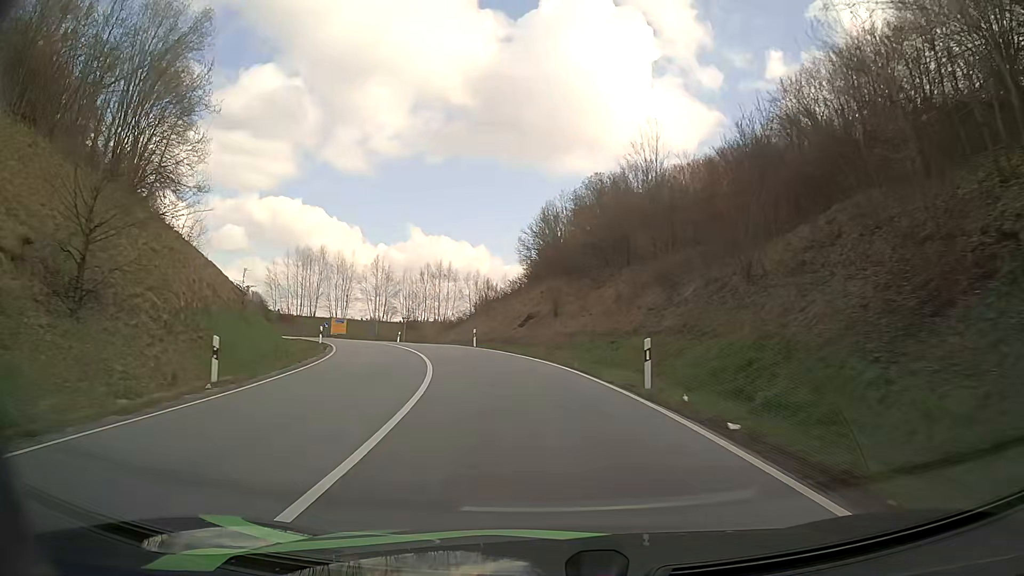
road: primary_link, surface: asphalt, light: Day
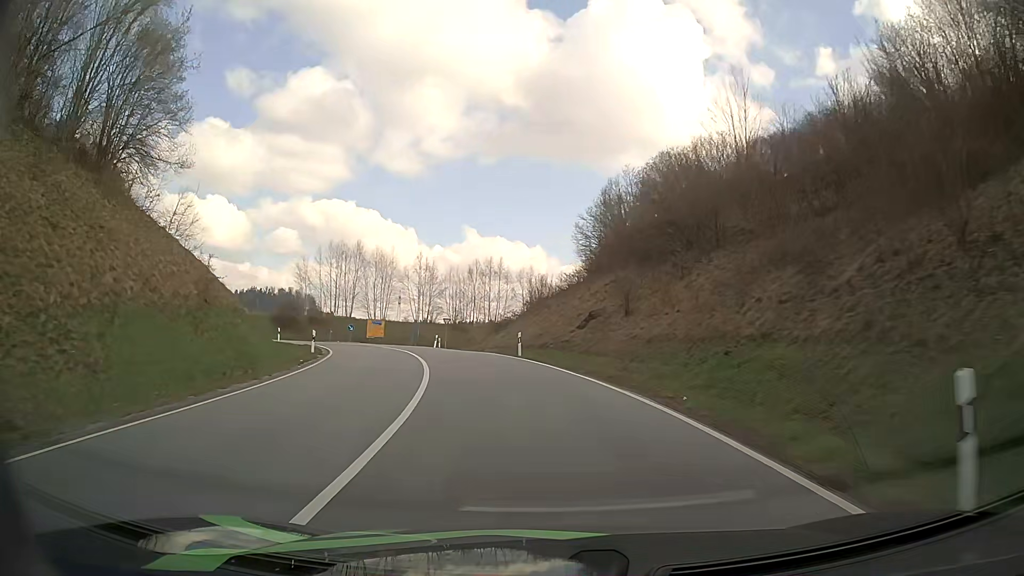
(-0.4, +9.5) m; -5°
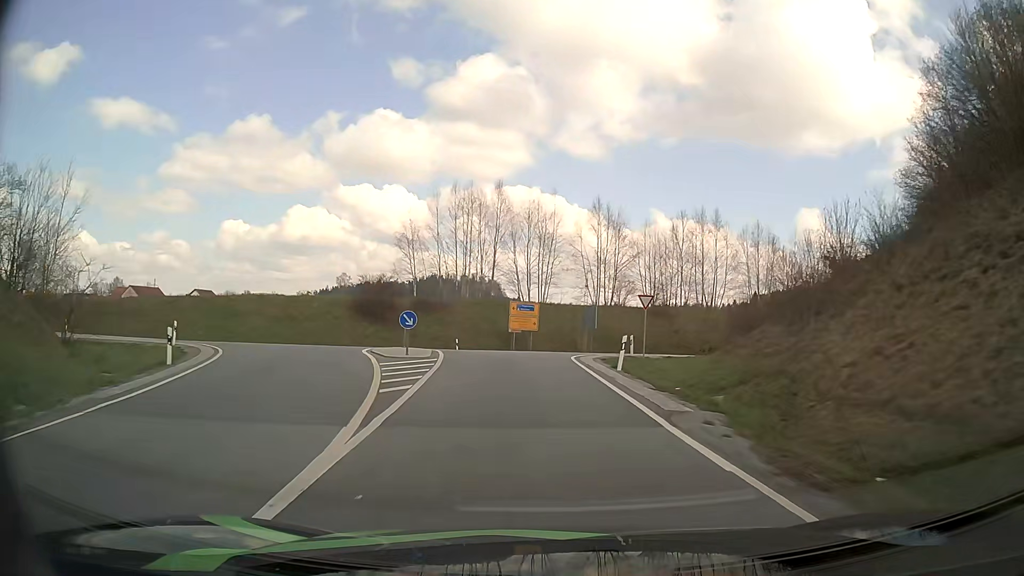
(-4.8, +33.2) m; -15°
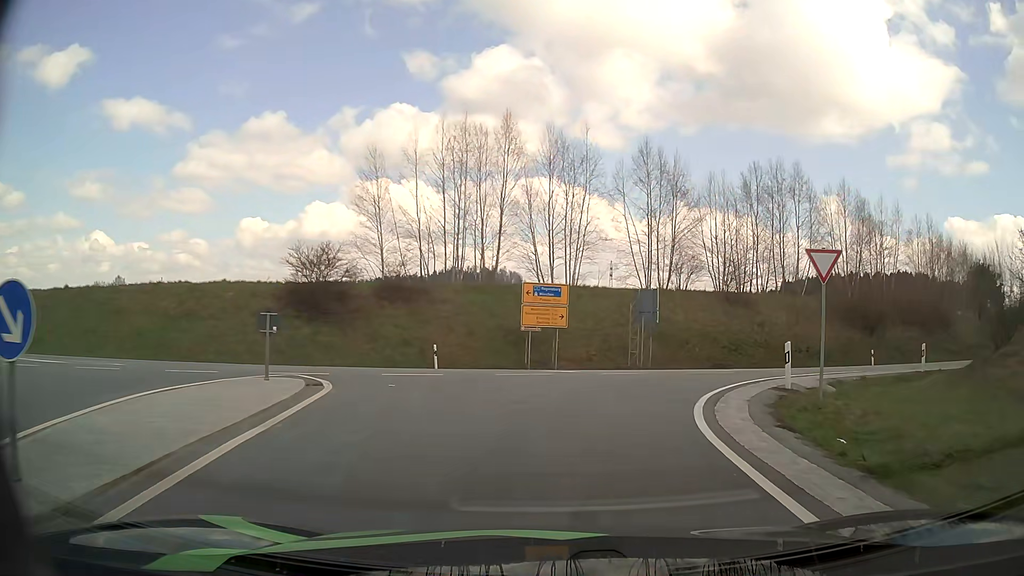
(-0.7, +18.3) m; -2°
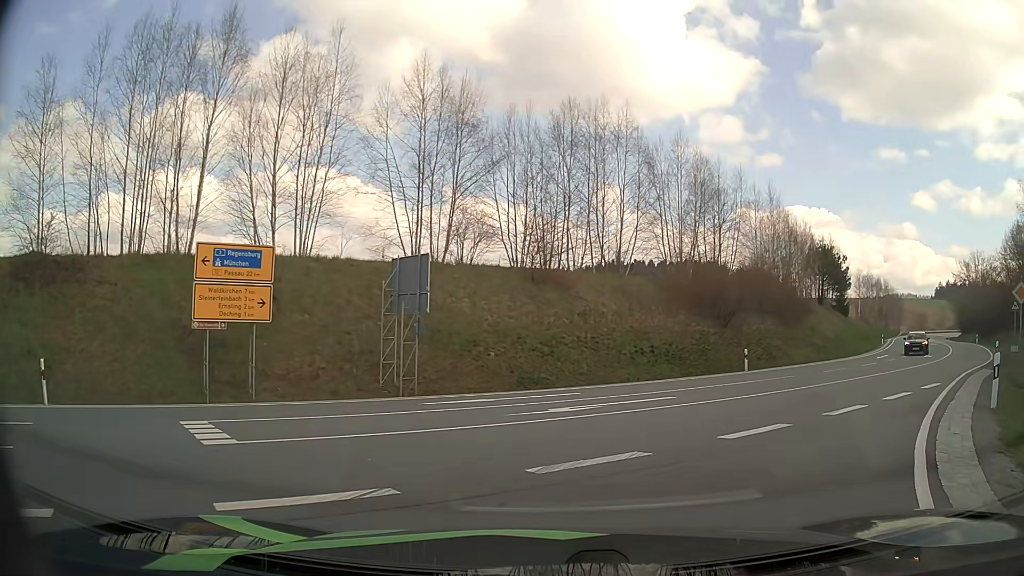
(+1.7, +13.5) m; +20°
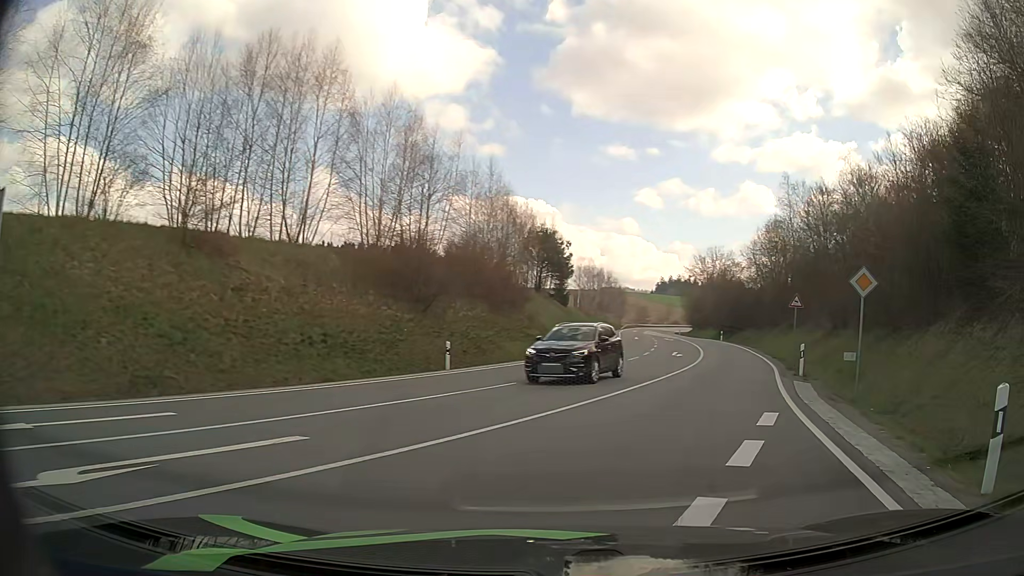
(+1.5, +7.8) m; +24°
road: secondary
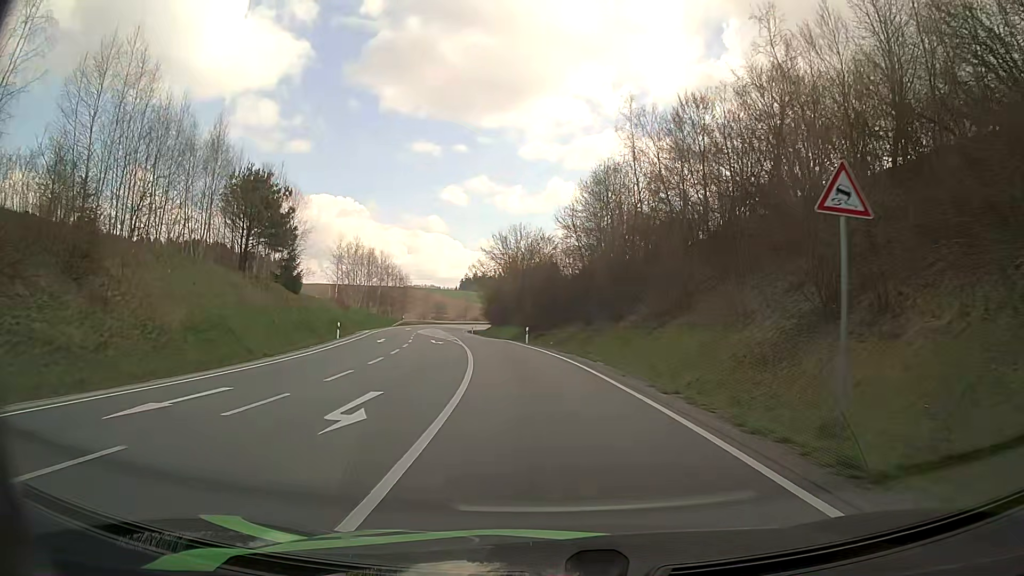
(+7.3, +29.4) m; +16°
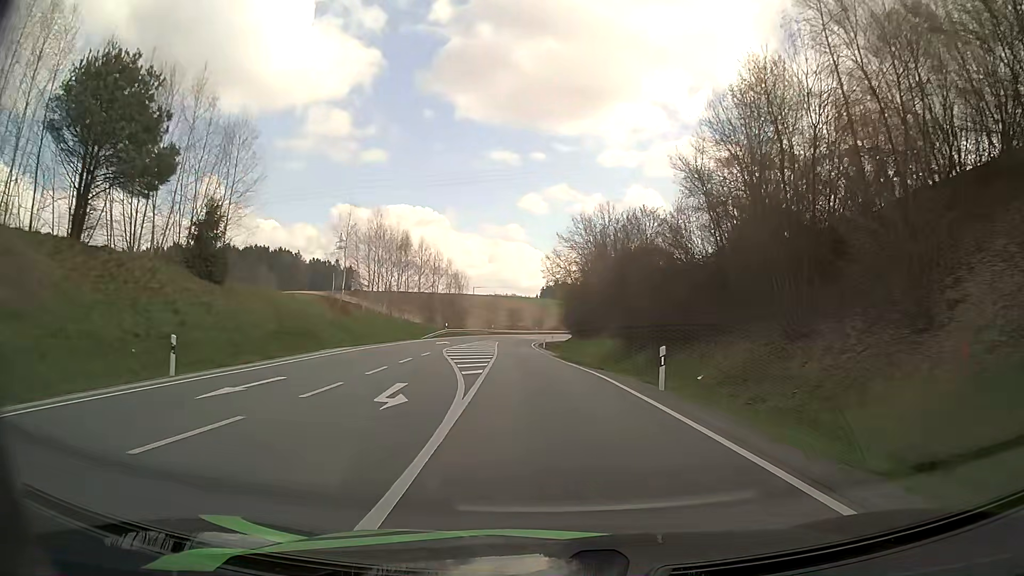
(-2.1, +28.4) m; -7°
(0, +10) (-1, +20) (-1, +30) (-1, +40) (-2, +50) (-2, +60) (-3, +70) (-3, +80) (-2, +90) (-2, +100) m
